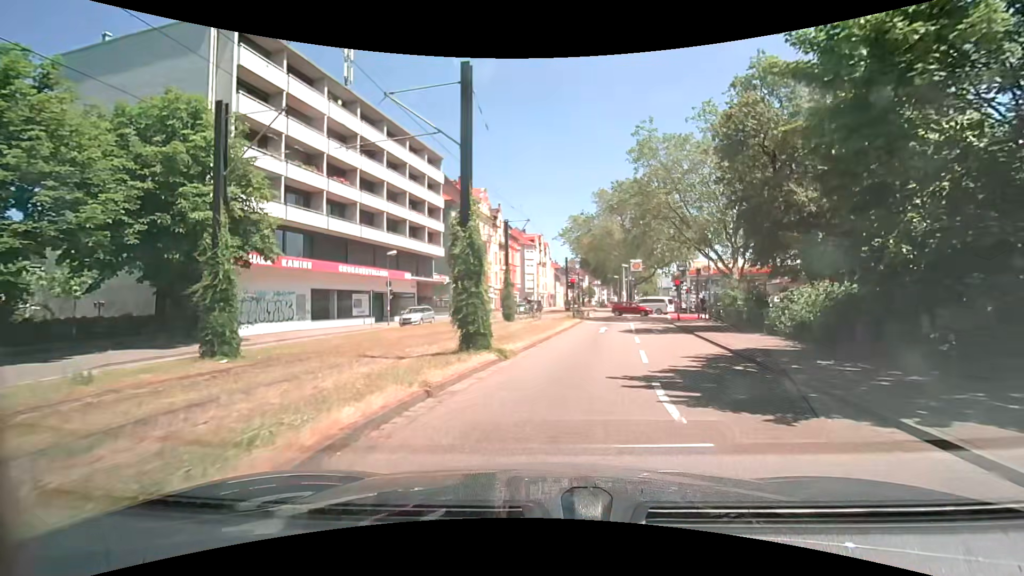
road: secondary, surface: asphalt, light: Day
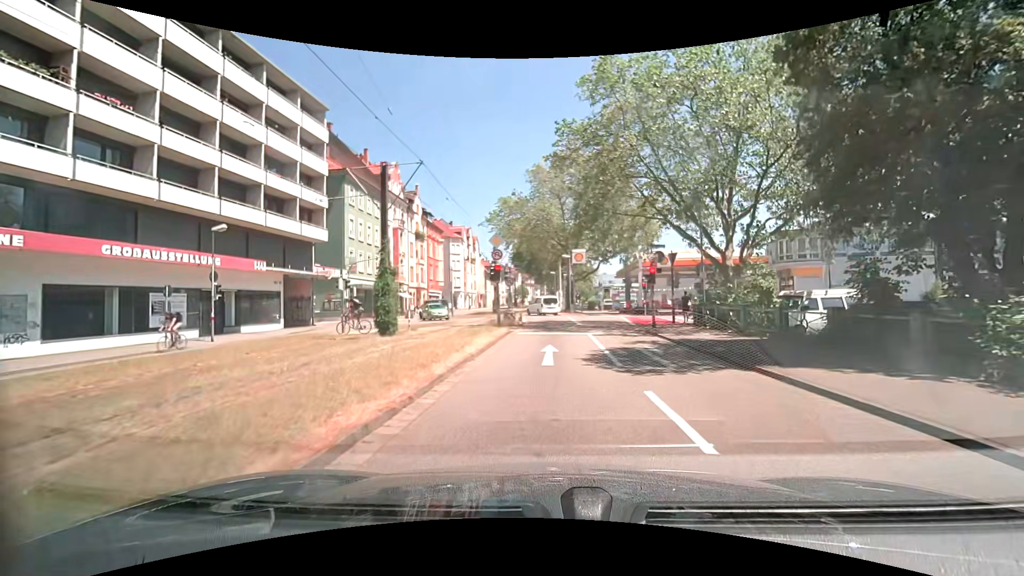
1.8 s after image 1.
(+0.9, +13.5) m; +7°
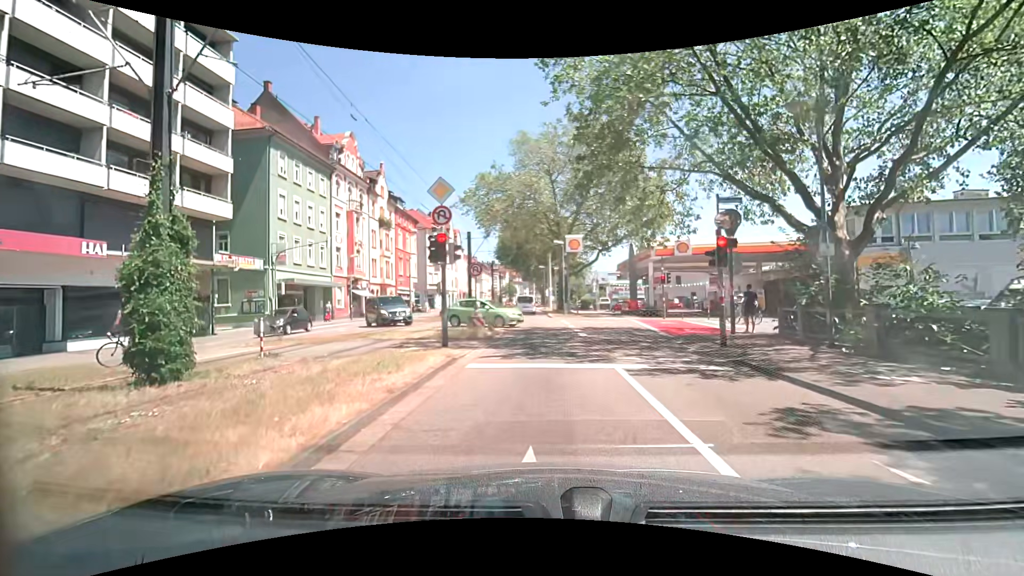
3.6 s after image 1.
(+0.1, +10.7) m; +2°
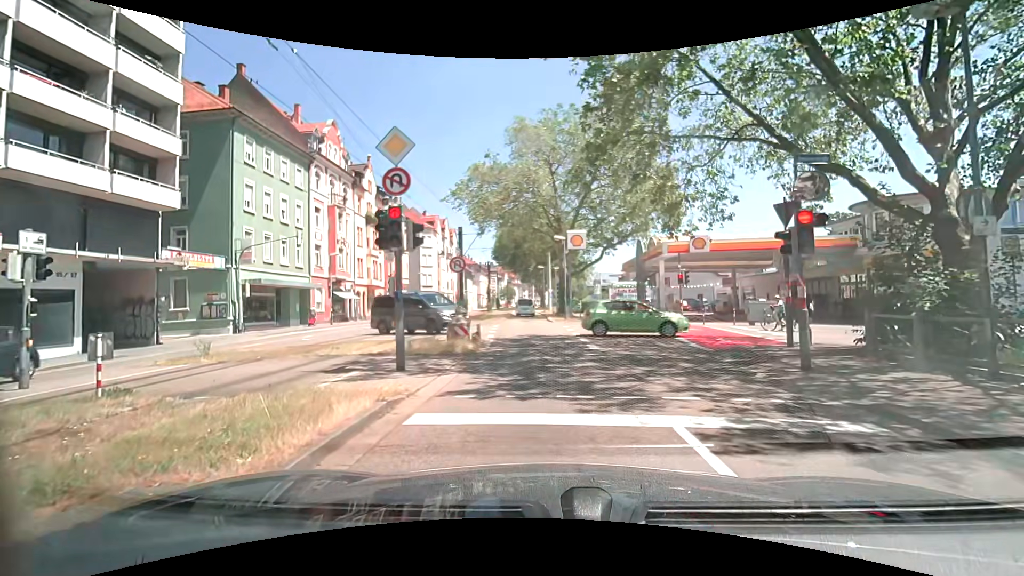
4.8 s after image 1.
(-0.1, +4.0) m; -1°
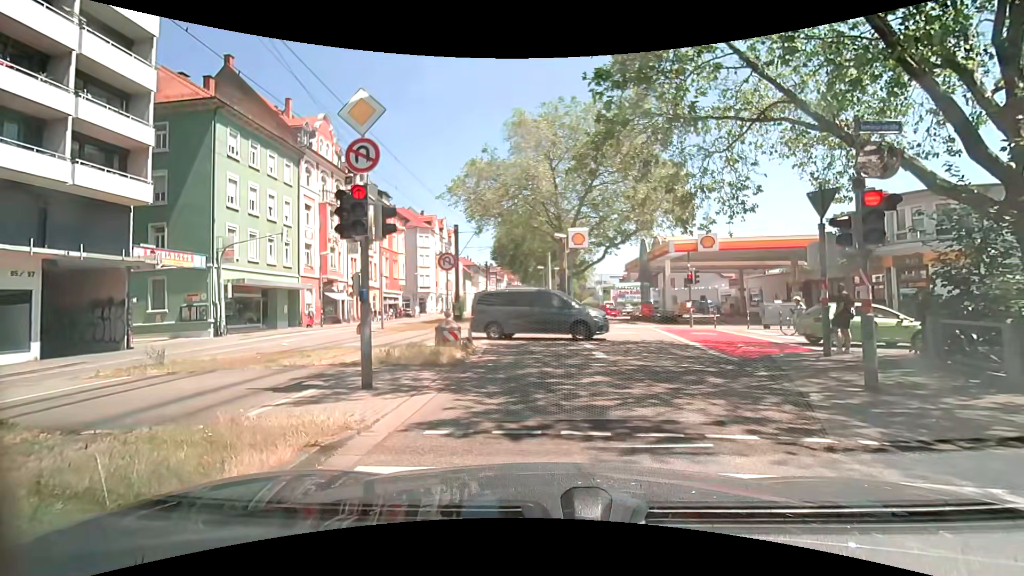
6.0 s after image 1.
(0.0, +1.6) m; +2°
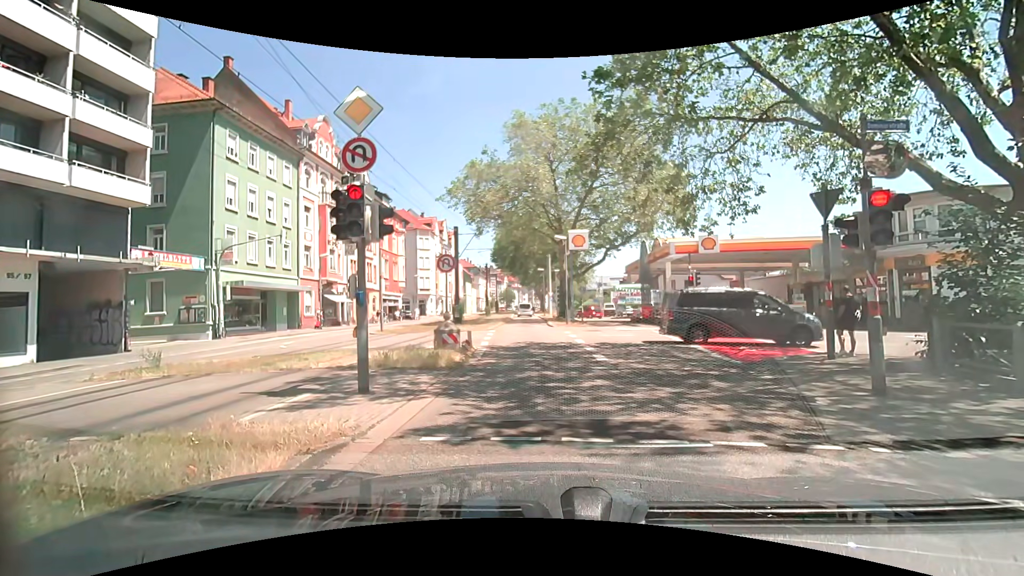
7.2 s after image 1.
(0.0, +0.2) m; 0°
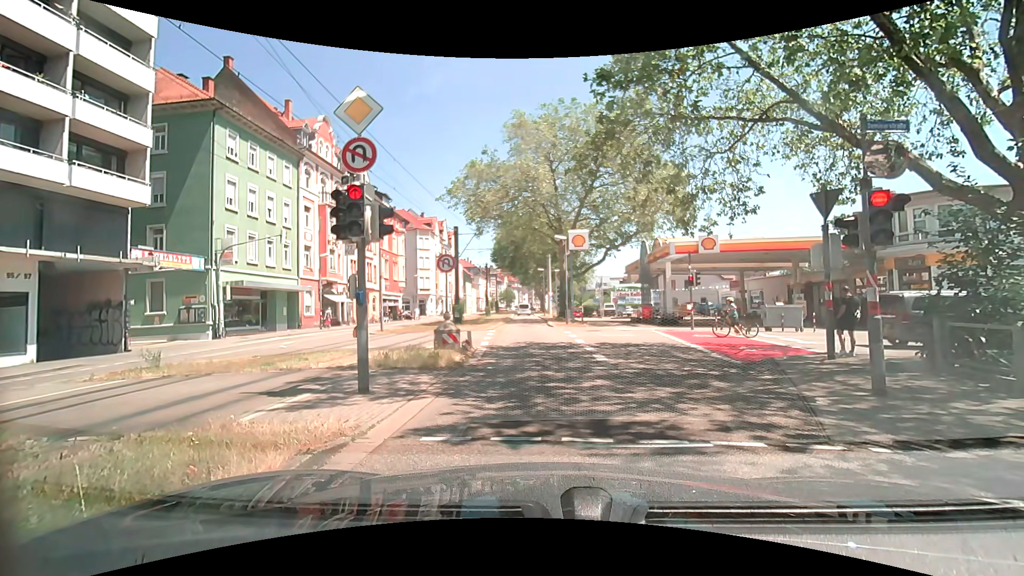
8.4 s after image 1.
(0.0, 0.0) m; 0°
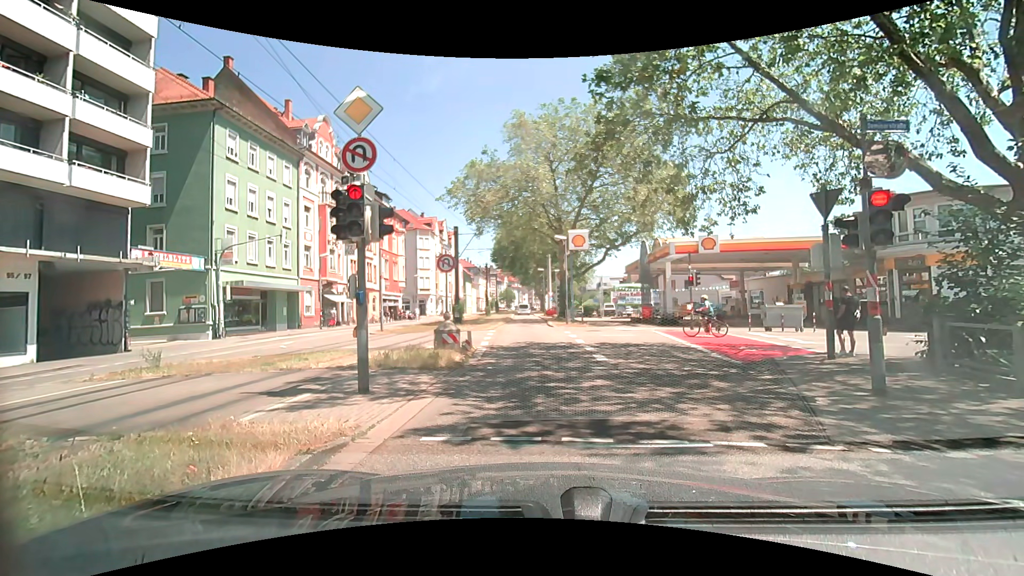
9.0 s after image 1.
(0.0, 0.0) m; 0°
